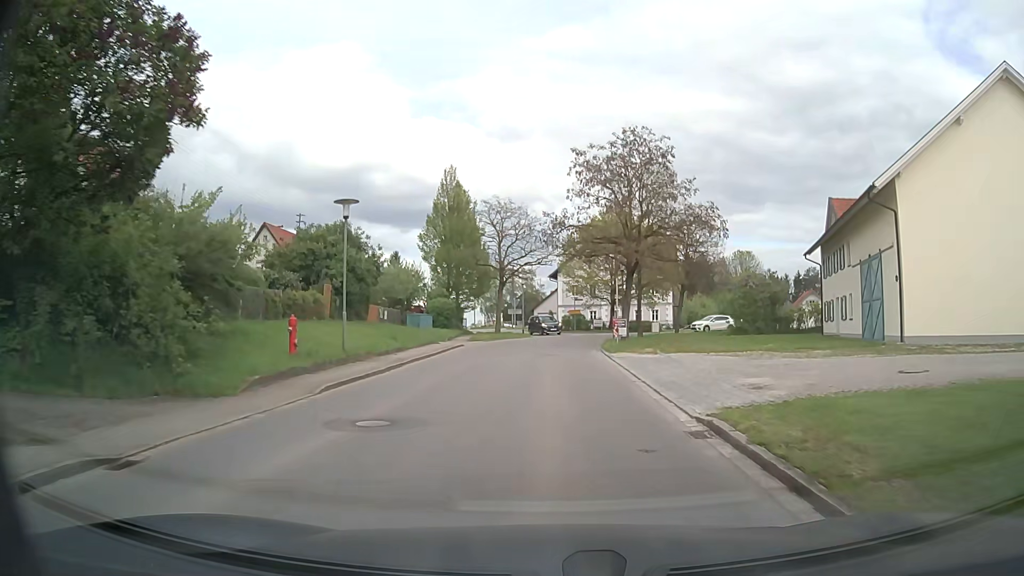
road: tertiary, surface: asphalt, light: Day
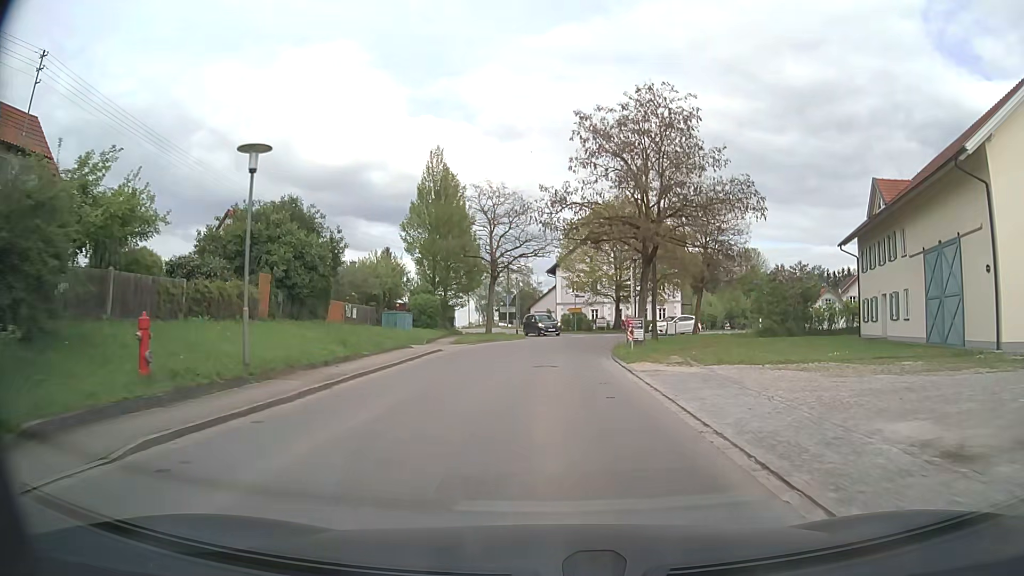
(0.0, +6.5) m; 0°
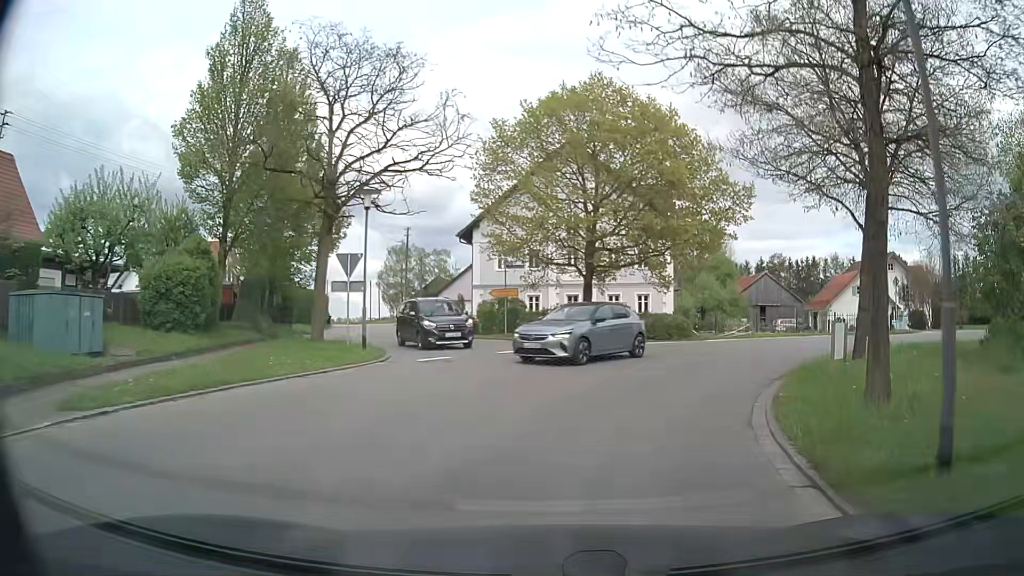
(+0.7, +27.0) m; +8°
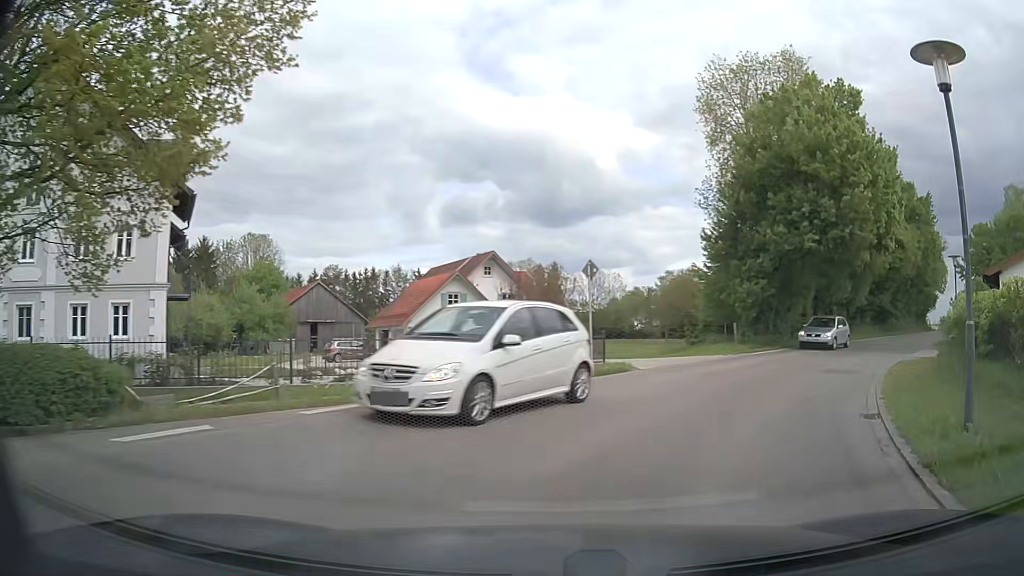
(+4.5, +17.9) m; +37°
(+2, +10) (+7, +18) (+13, +27) (+19, +34) (+26, +42) (+32, +50) (+39, +57) (+45, +65) (+51, +73) (+57, +81) m
